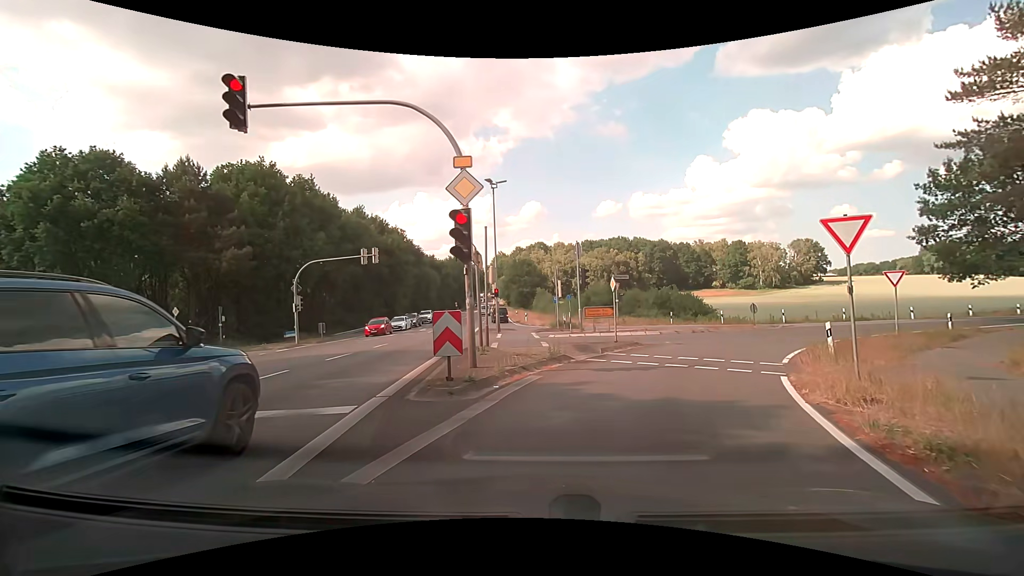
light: Day
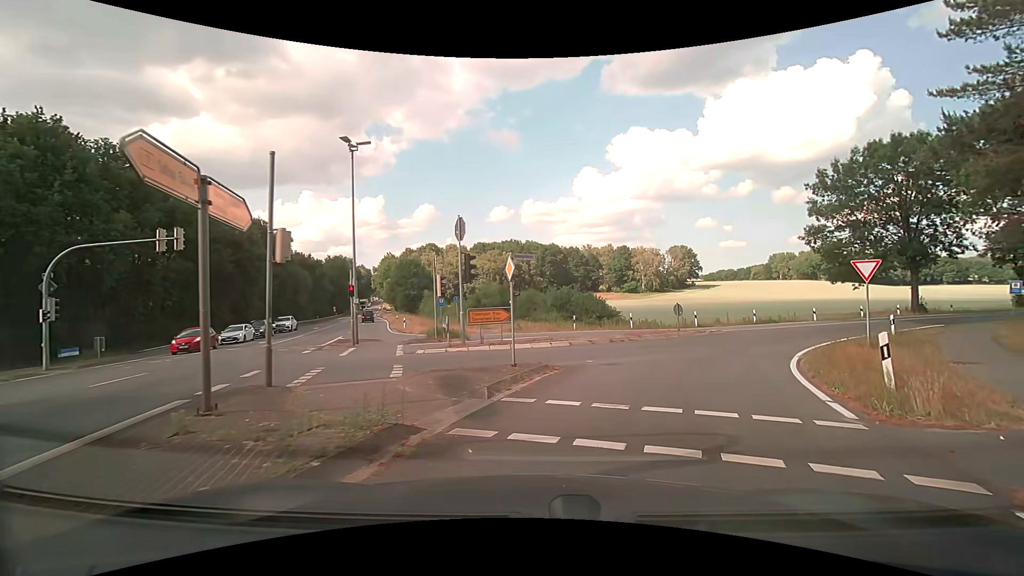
(+0.7, +8.2) m; +12°
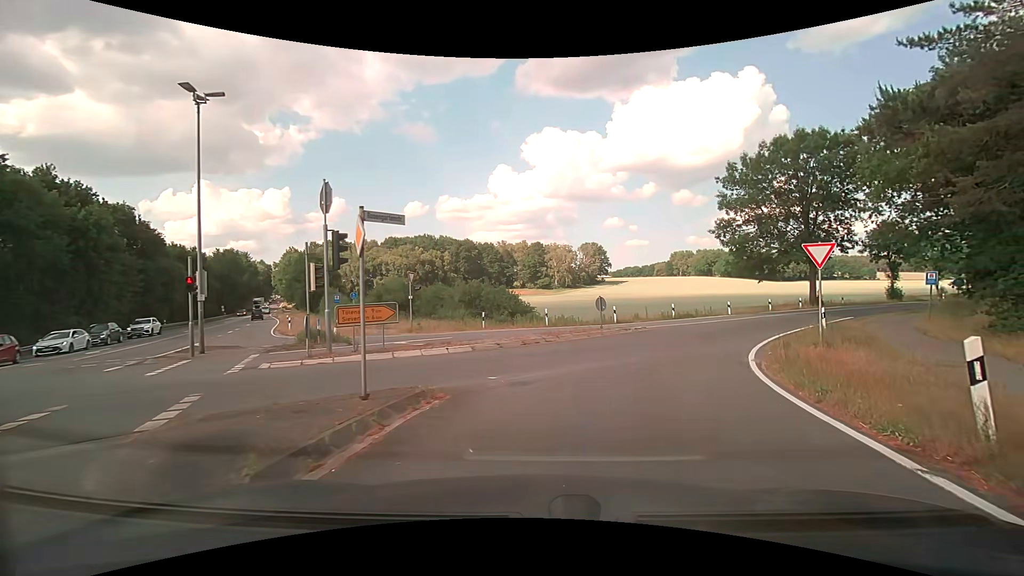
(+0.3, +4.4) m; +9°
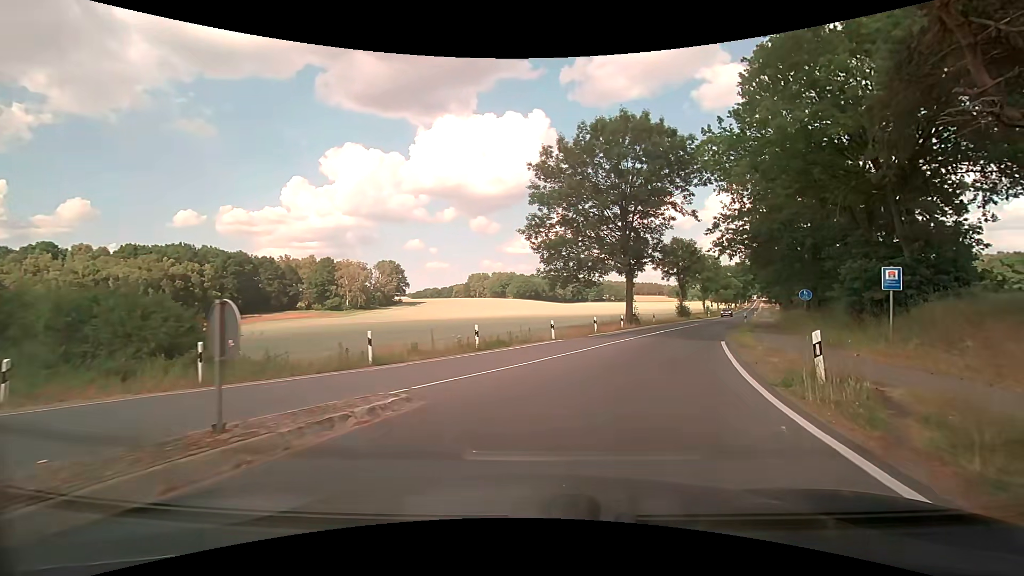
(+3.1, +15.2) m; +22°
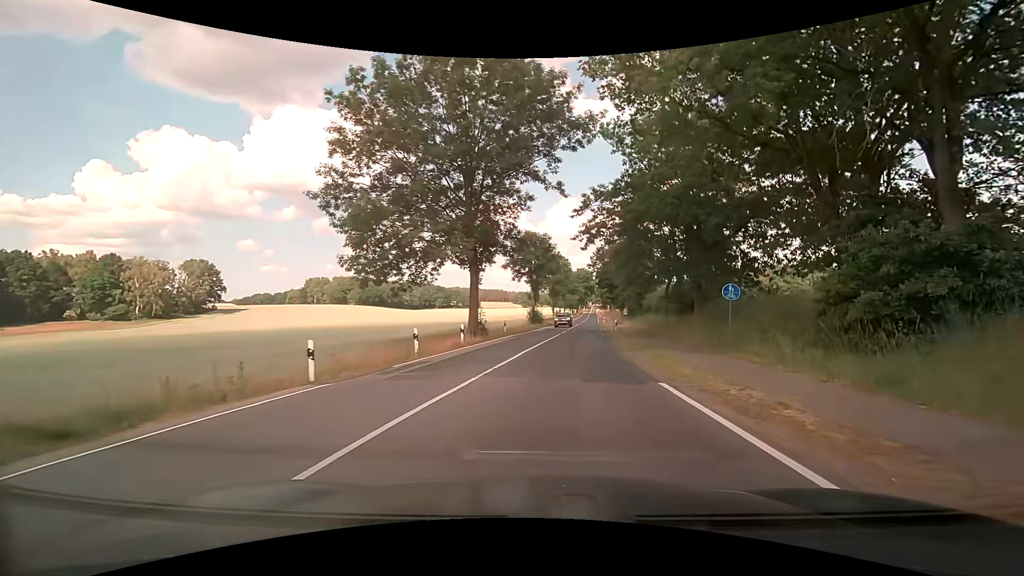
(+2.1, +13.0) m; +17°
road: secondary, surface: asphalt
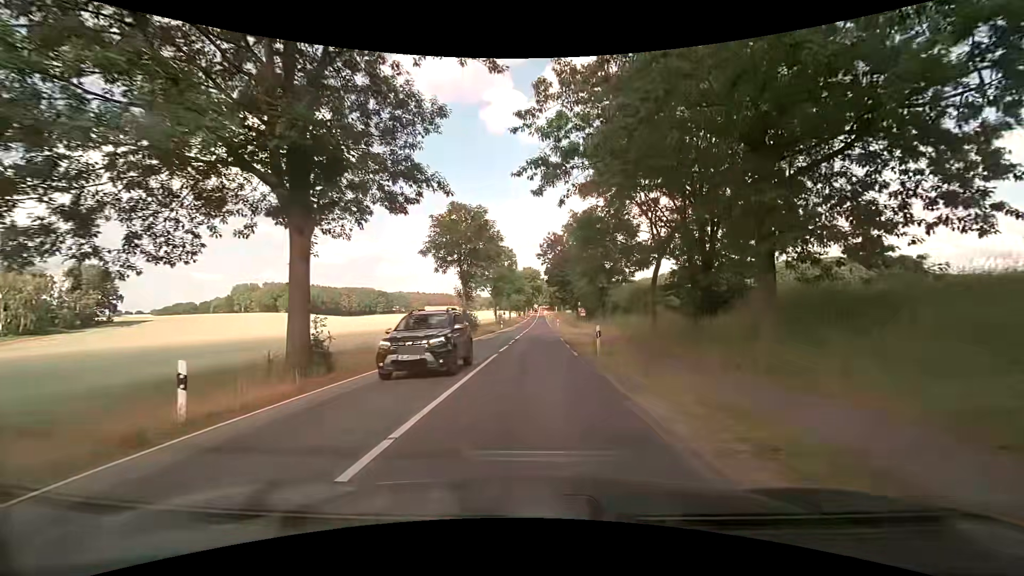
(+1.2, +16.5) m; +6°
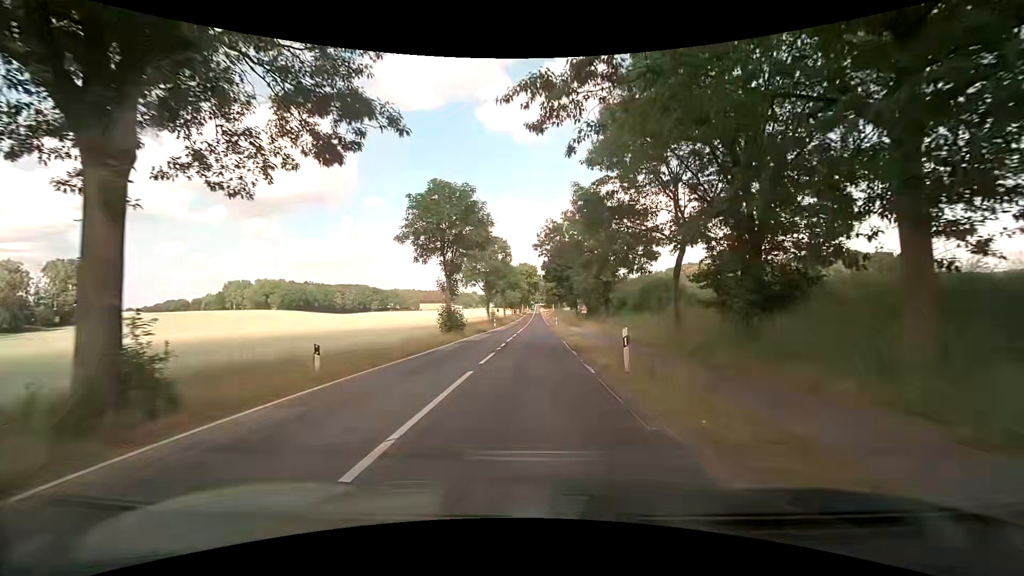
(+0.1, +6.2) m; +1°
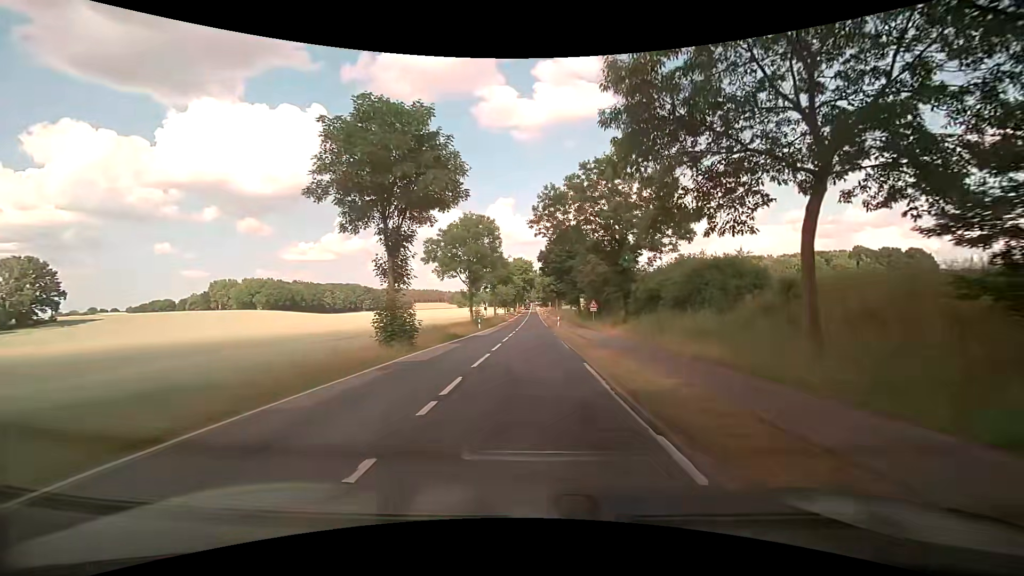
(+0.1, +13.4) m; 0°
(0, +10) (0, +20) (0, +30) (0, +40) (0, +50) (+1, +60) (+1, +70) (+1, +80) (+1, +90) (+1, +100) m
